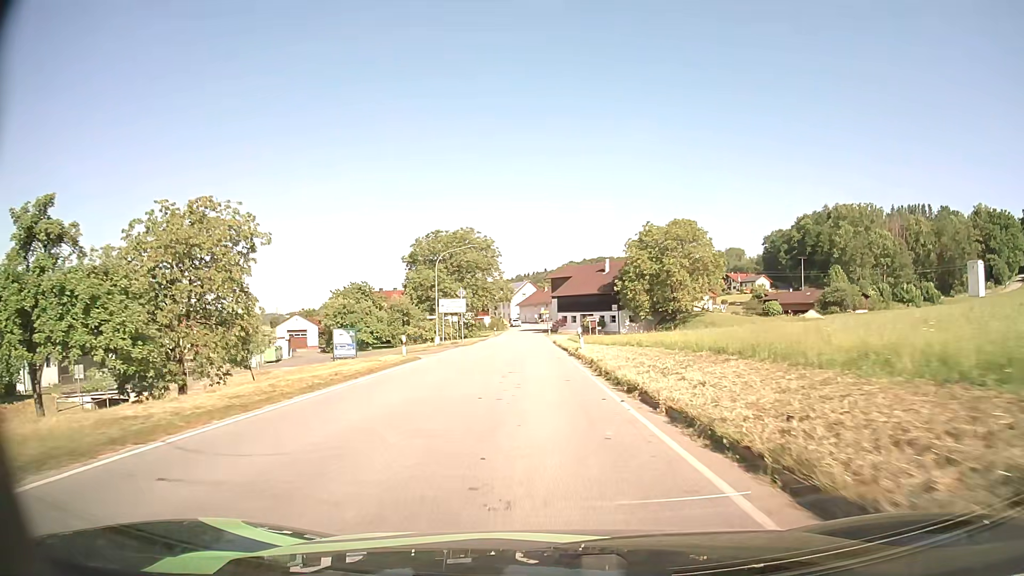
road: secondary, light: Day
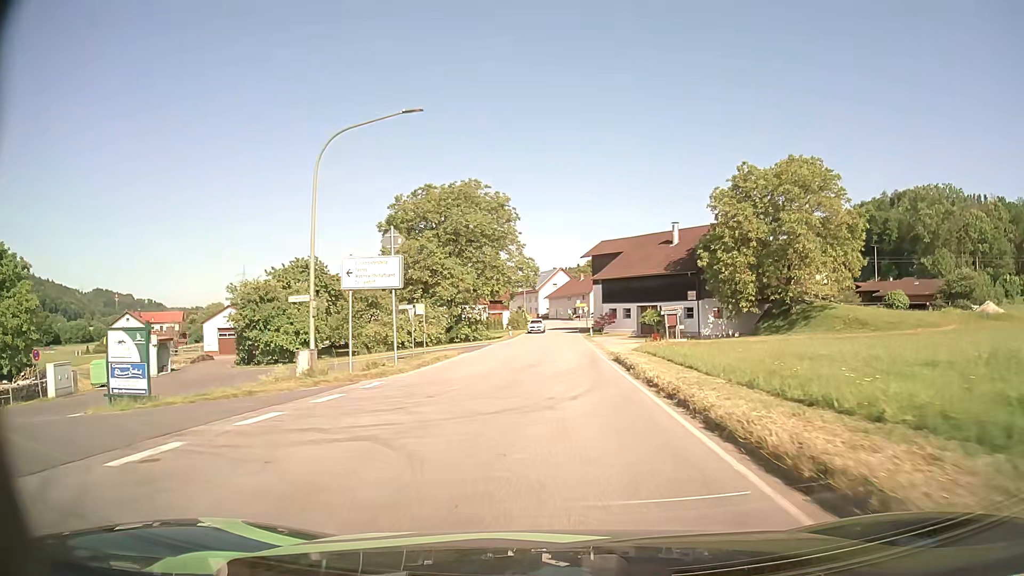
(-0.6, +30.8) m; -3°
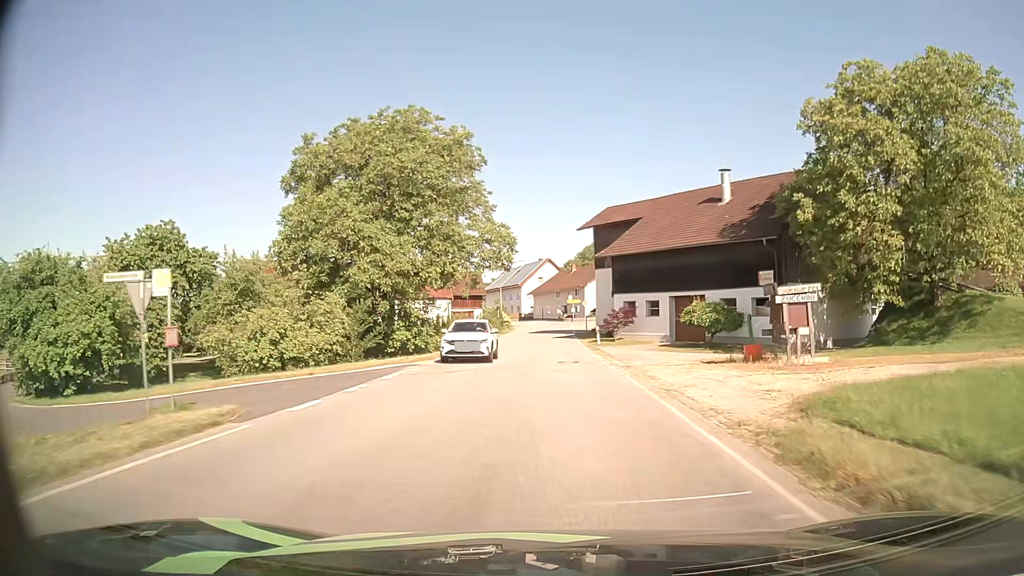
(+0.3, +23.2) m; +1°
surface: asphalt
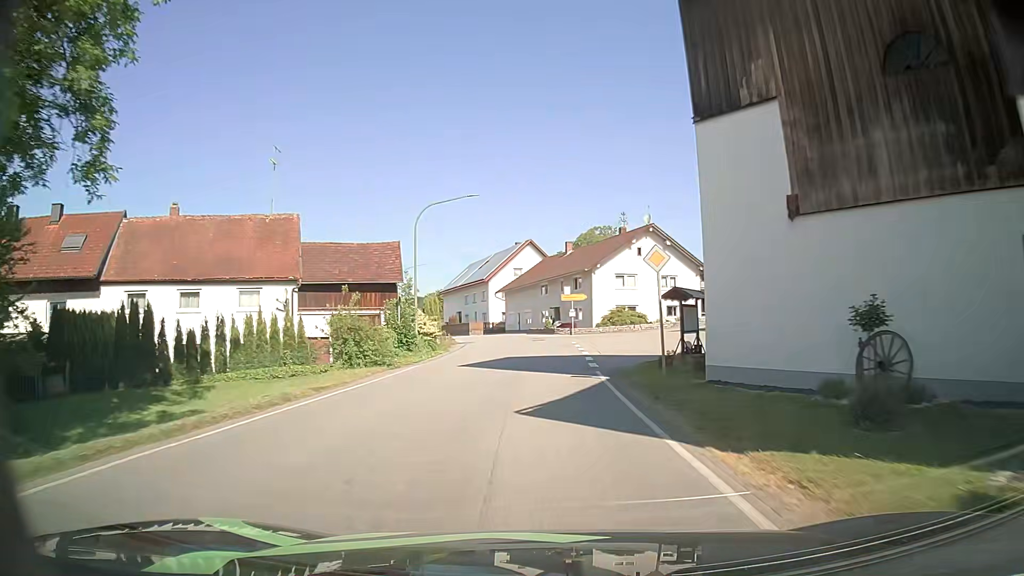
(+0.4, +40.2) m; +1°
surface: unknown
(0, +10) (0, +20) (0, +30) (-1, +40) (-2, +50) (-5, +59) (-8, +69) (-12, +78) (-16, +88) (-19, +97) m
